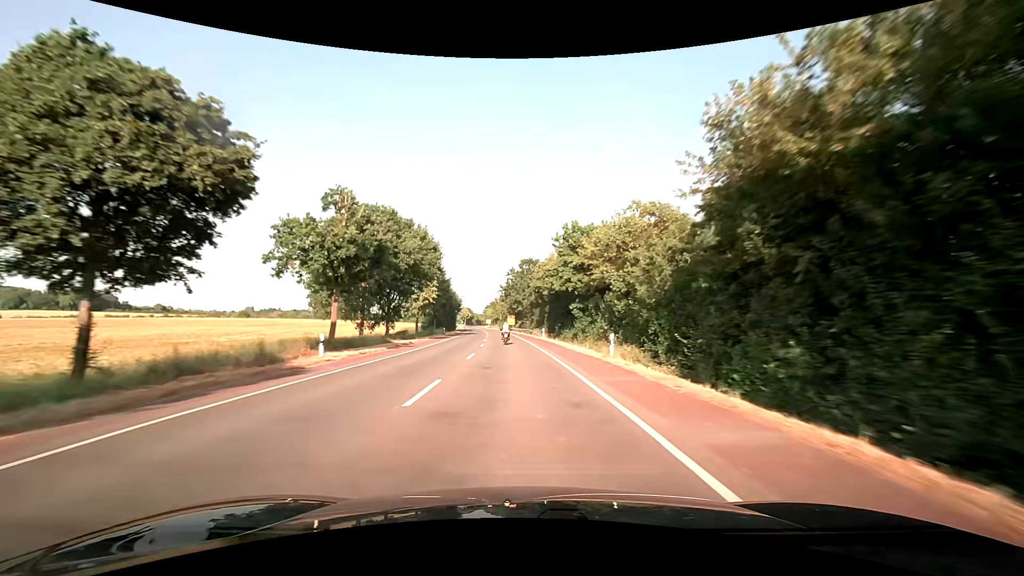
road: secondary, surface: asphalt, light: Day
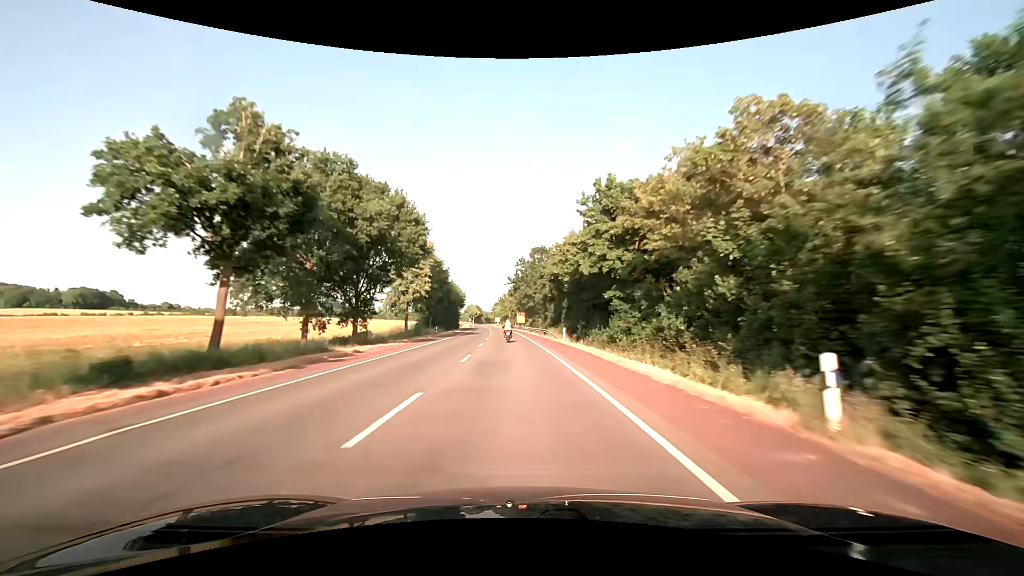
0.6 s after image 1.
(-0.3, +14.4) m; -2°
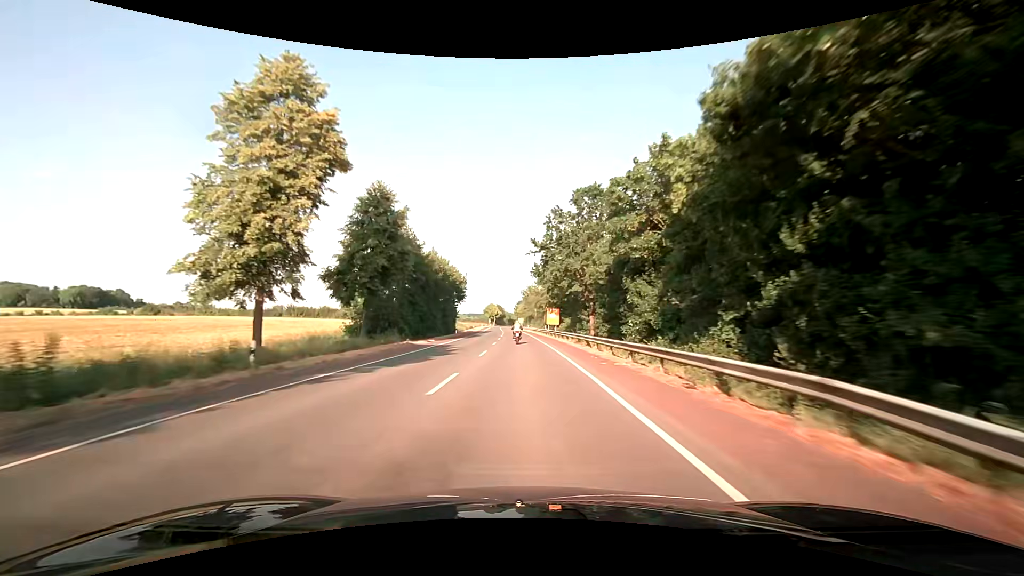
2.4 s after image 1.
(-1.2, +43.1) m; -3°
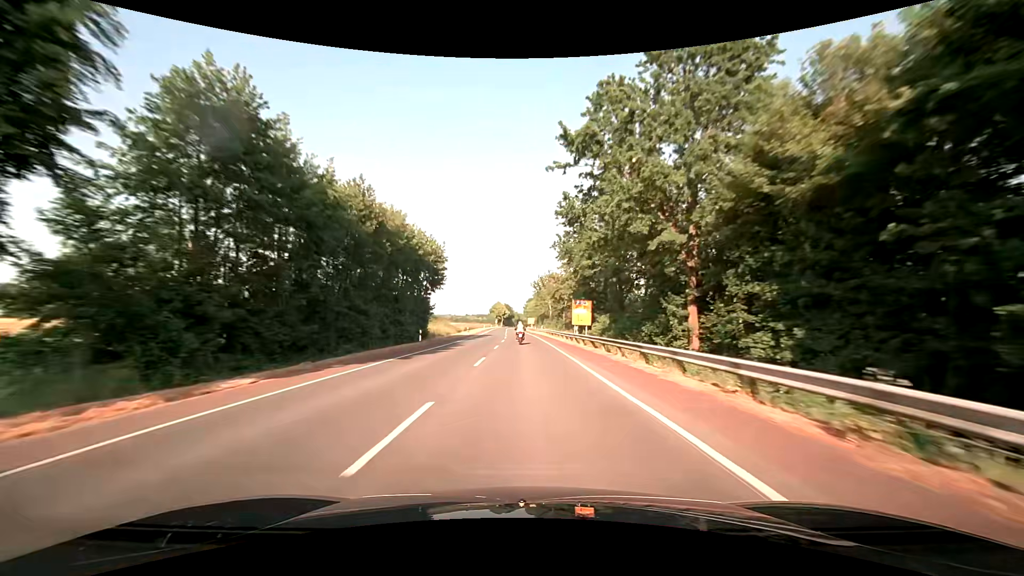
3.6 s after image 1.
(-0.2, +28.6) m; -1°
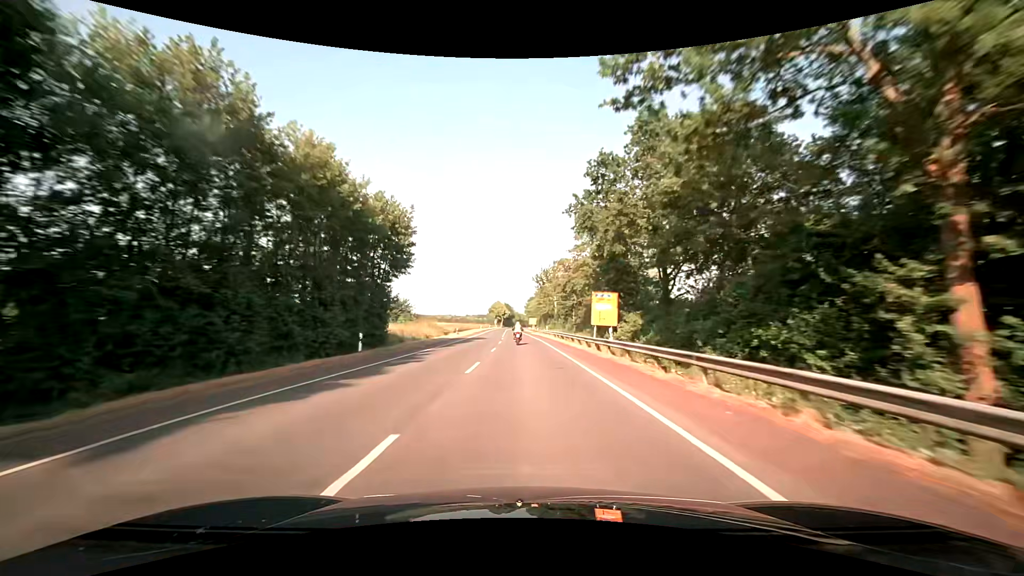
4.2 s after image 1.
(0.0, +14.3) m; 0°
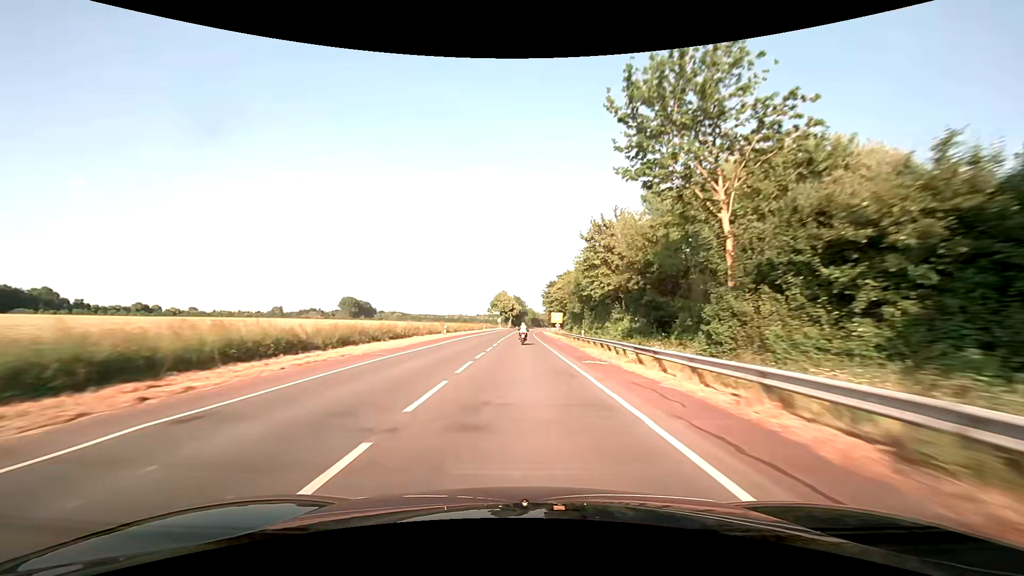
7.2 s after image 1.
(-0.7, +71.2) m; -1°
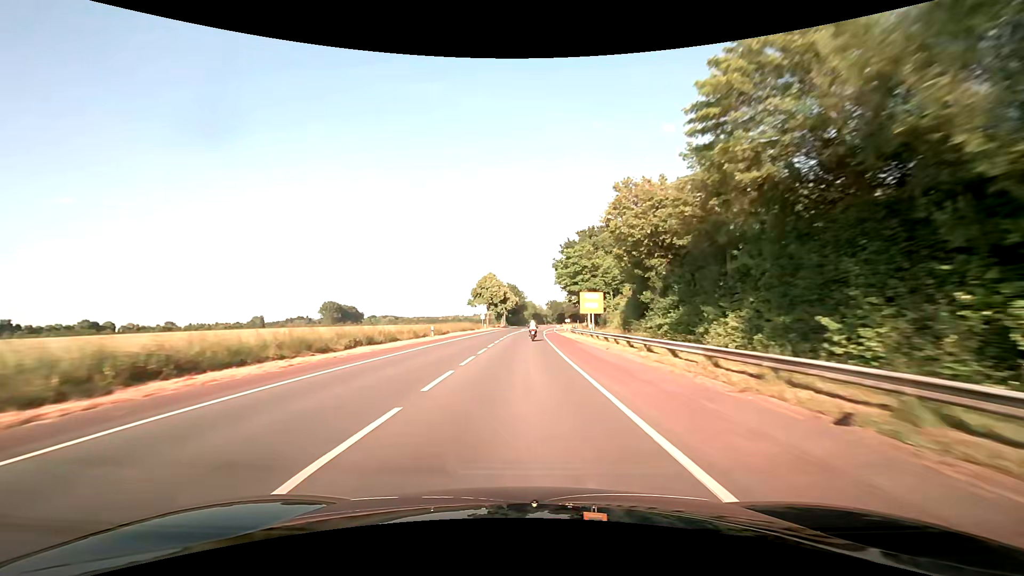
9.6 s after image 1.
(+0.1, +57.6) m; 0°
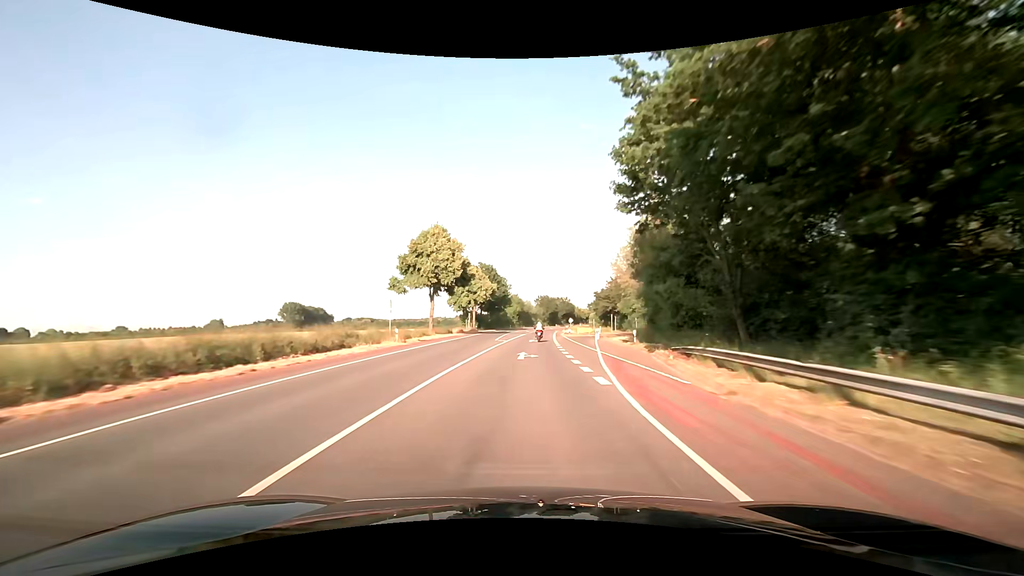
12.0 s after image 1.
(+0.8, +58.7) m; +2°
(0, +10) (0, +20) (0, +30) (0, +40) (+1, +50) (+1, +60) (+2, +70) (+2, +80) (+3, +90) (+4, +100) m
